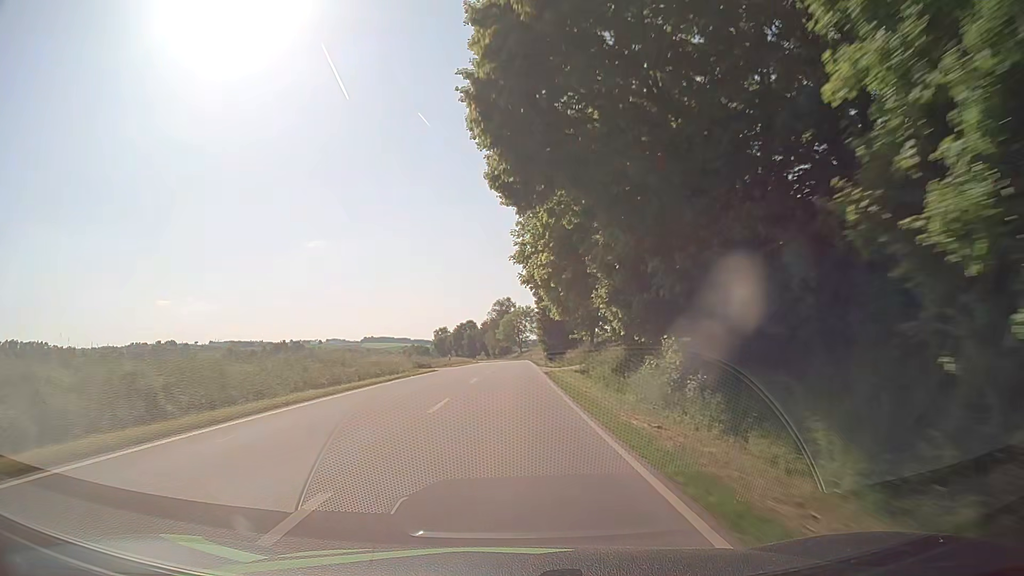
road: secondary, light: Day
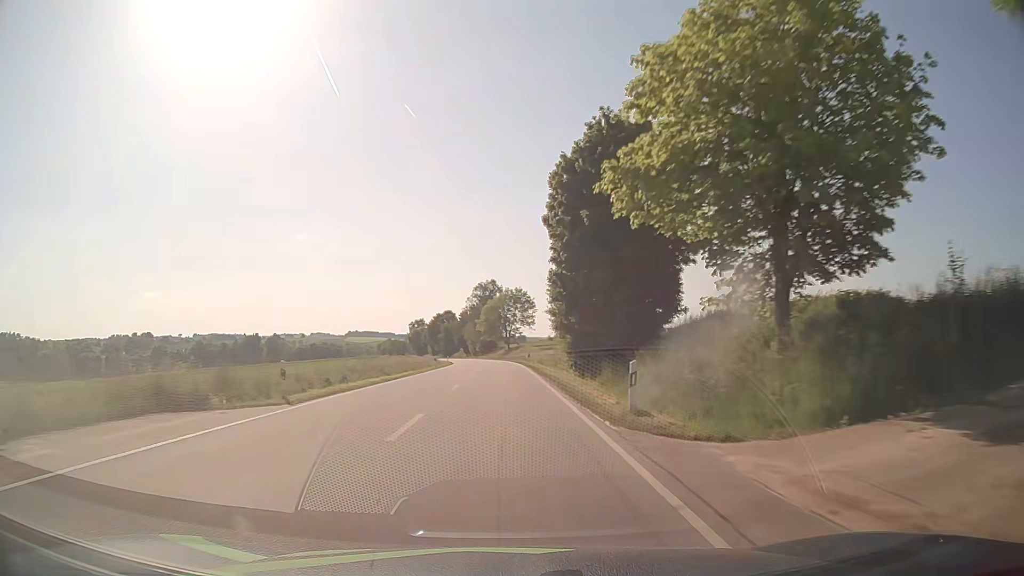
(+0.5, +40.7) m; +2°
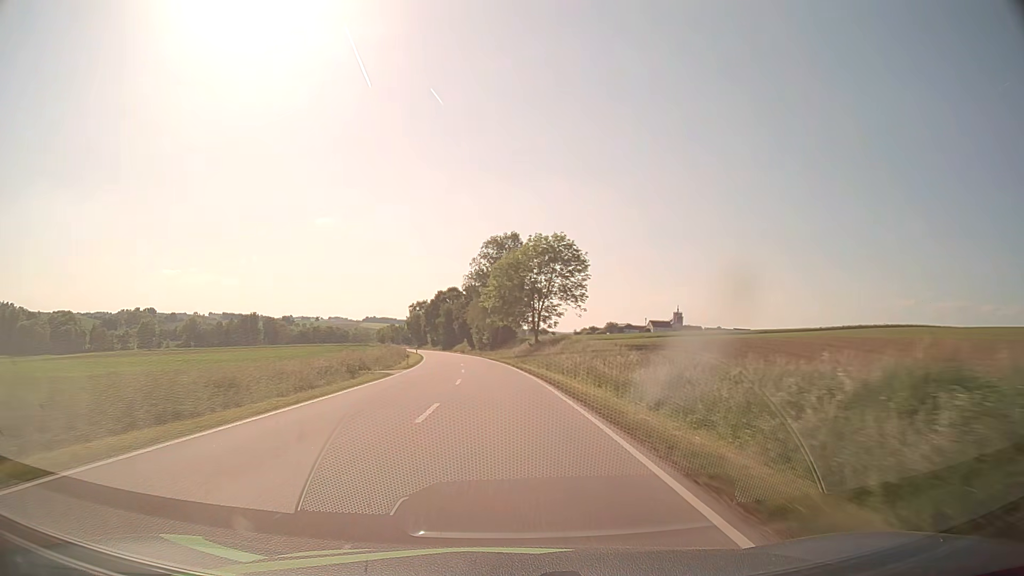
(-0.7, +57.9) m; -2°
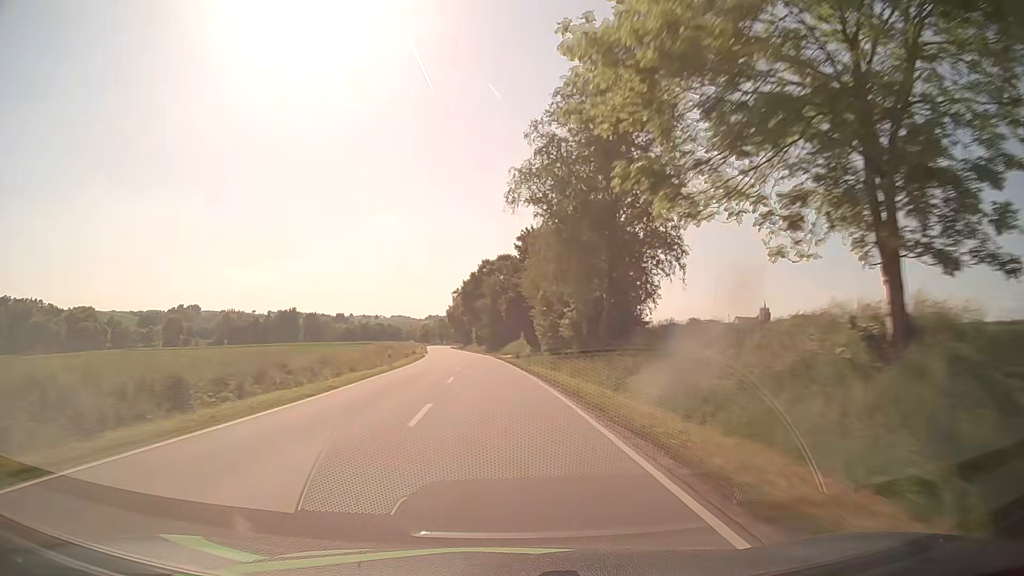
(-2.5, +60.9) m; -5°
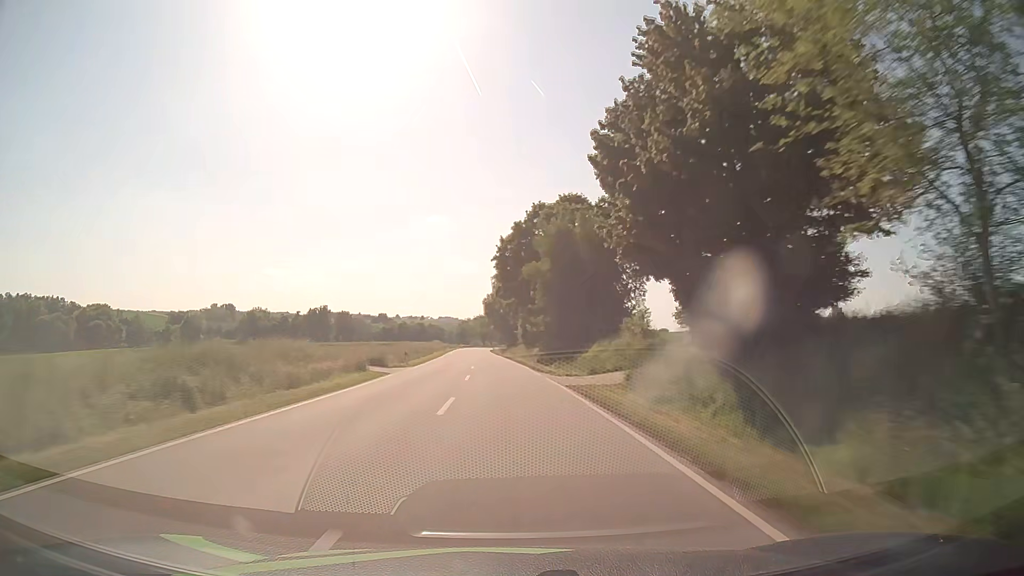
(-1.9, +46.5) m; -4°
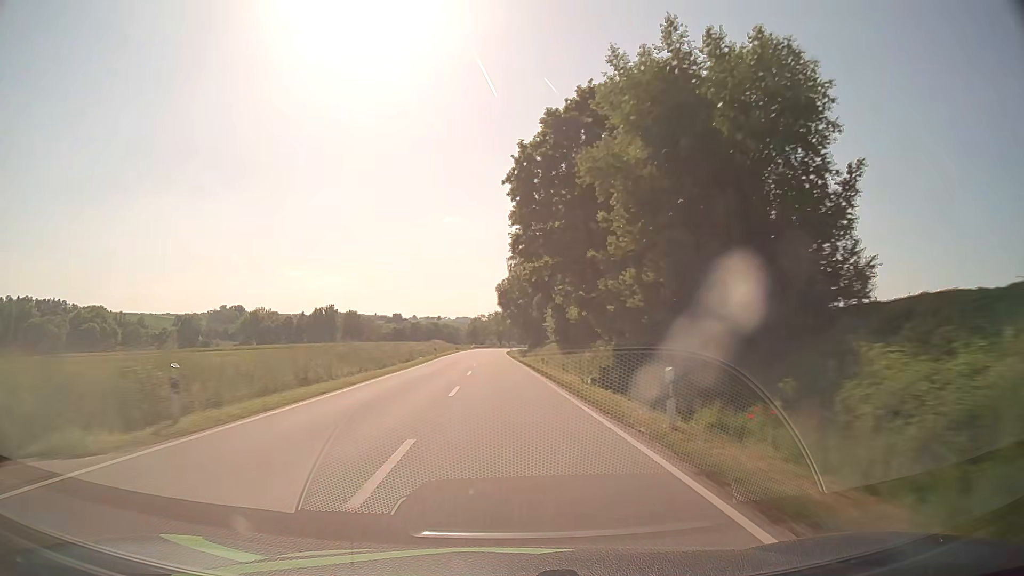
(-0.5, +31.2) m; -1°
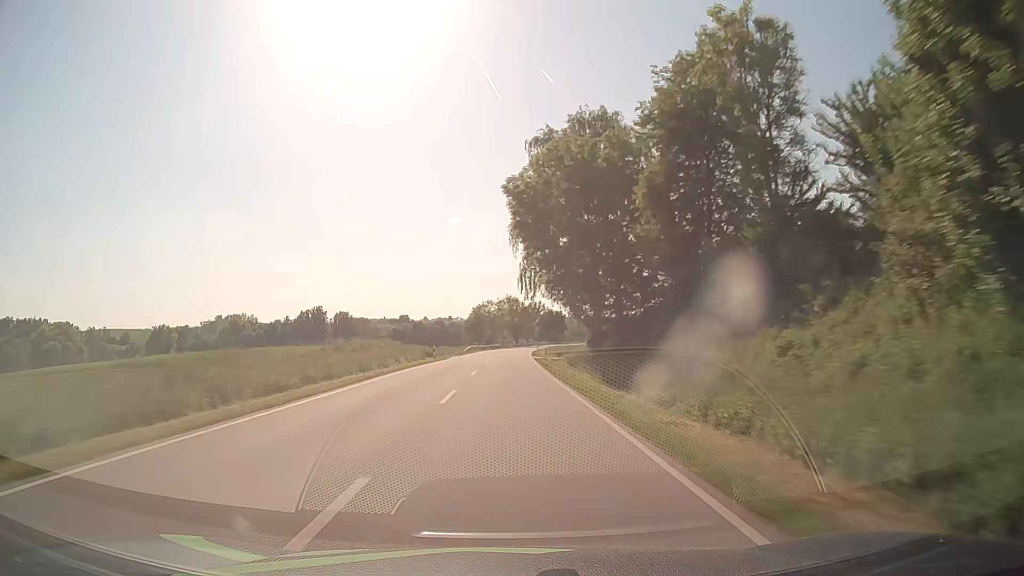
(-1.4, +62.9) m; -2°
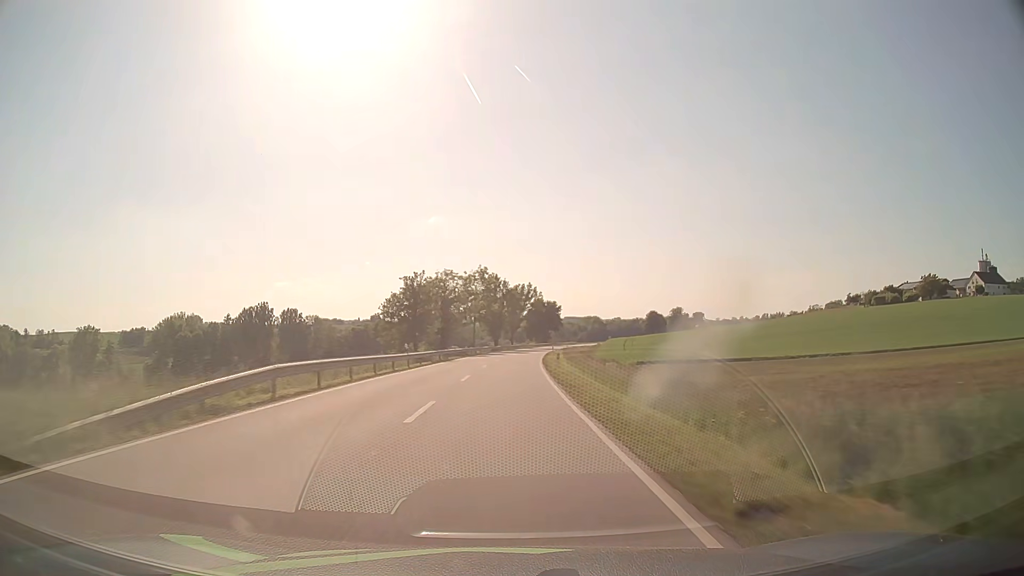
(+0.7, +63.2) m; +2°
(0, +10) (0, +20) (0, +30) (+1, +40) (+1, +50) (+2, +60) (+2, +70) (+3, +80) (+4, +90) (+5, +100) m
